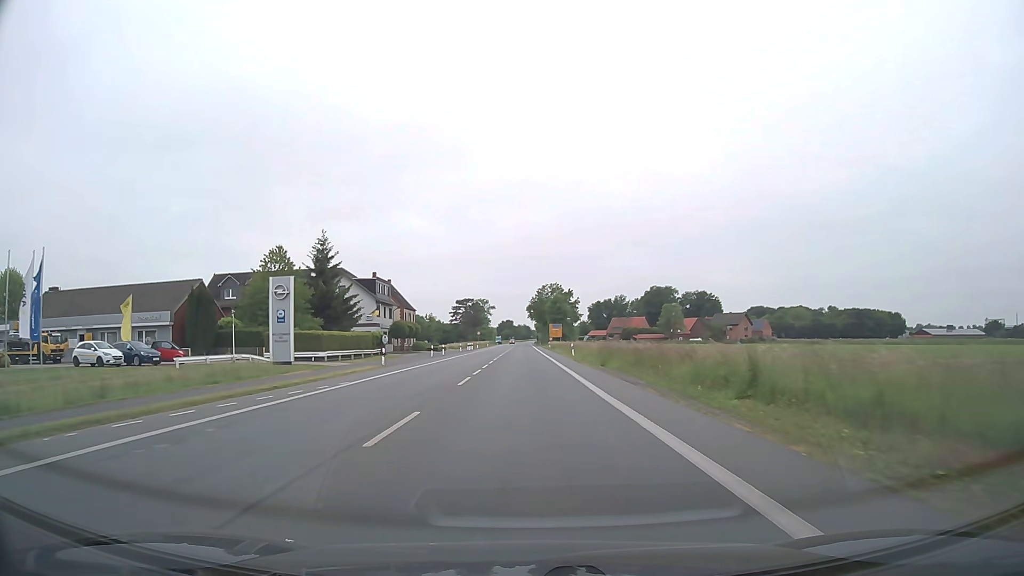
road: primary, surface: asphalt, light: Day
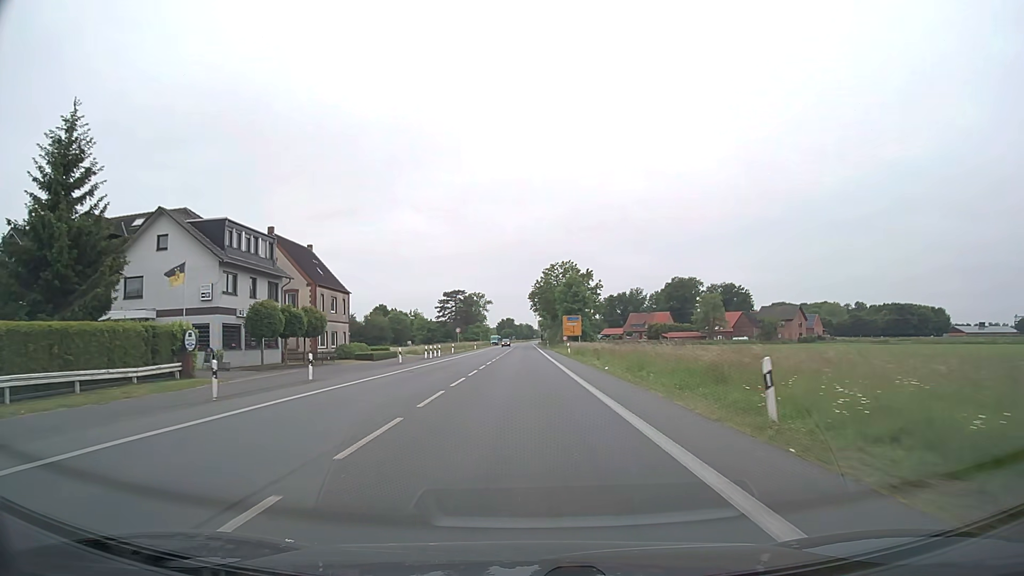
(-0.1, +43.0) m; 0°
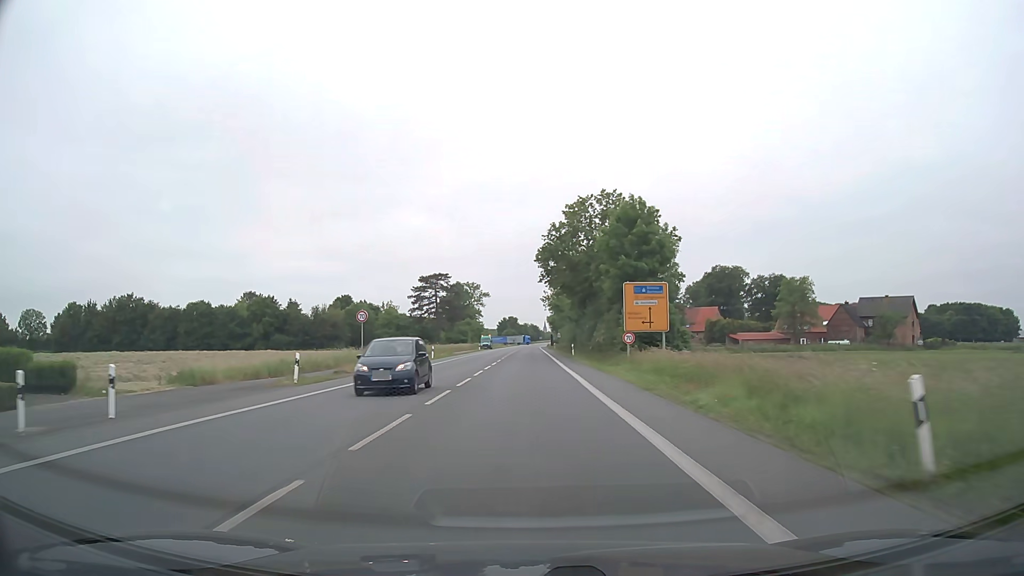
(-0.2, +53.7) m; 0°
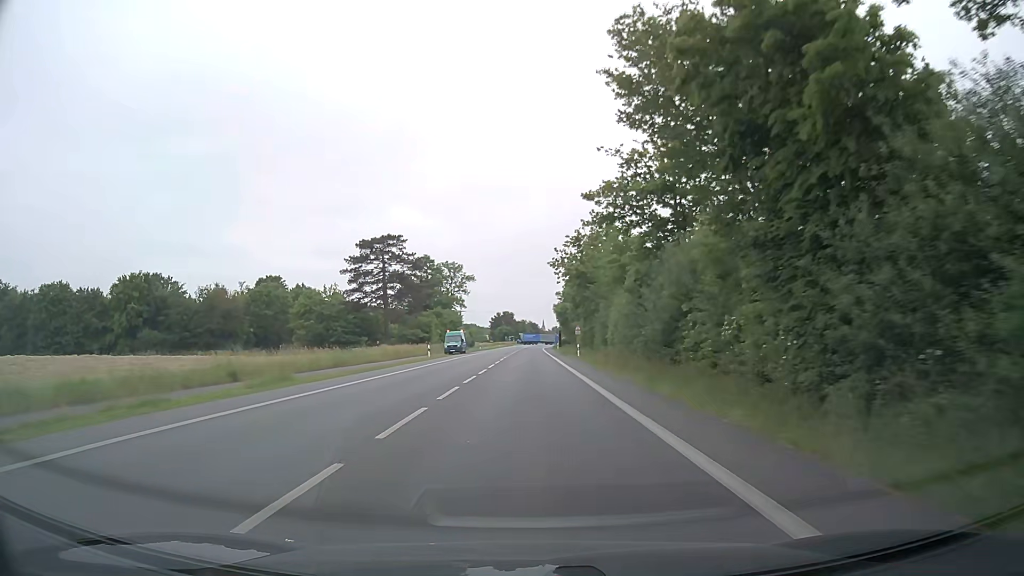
(-0.1, +53.6) m; 0°
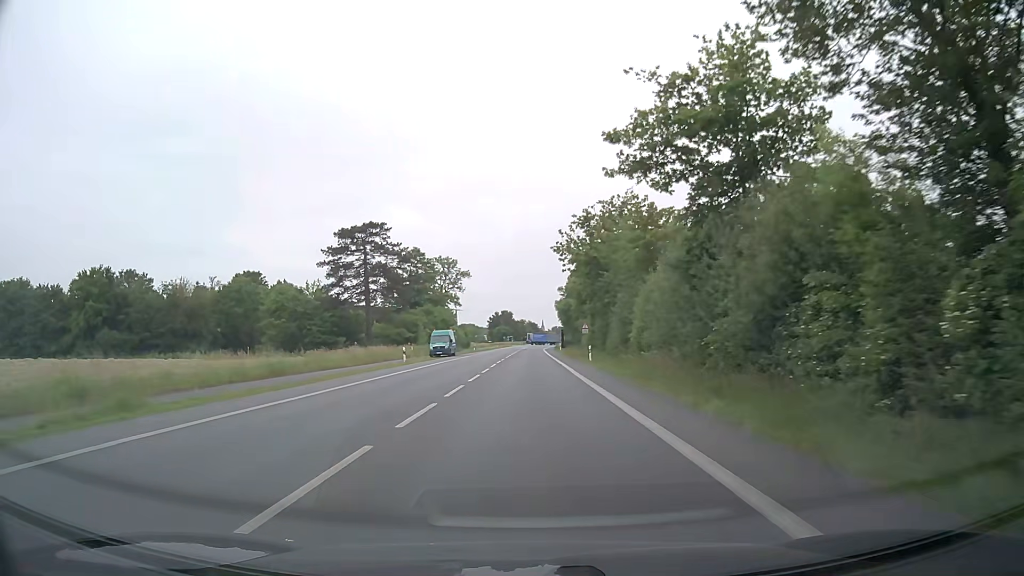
(0.0, +10.7) m; 0°
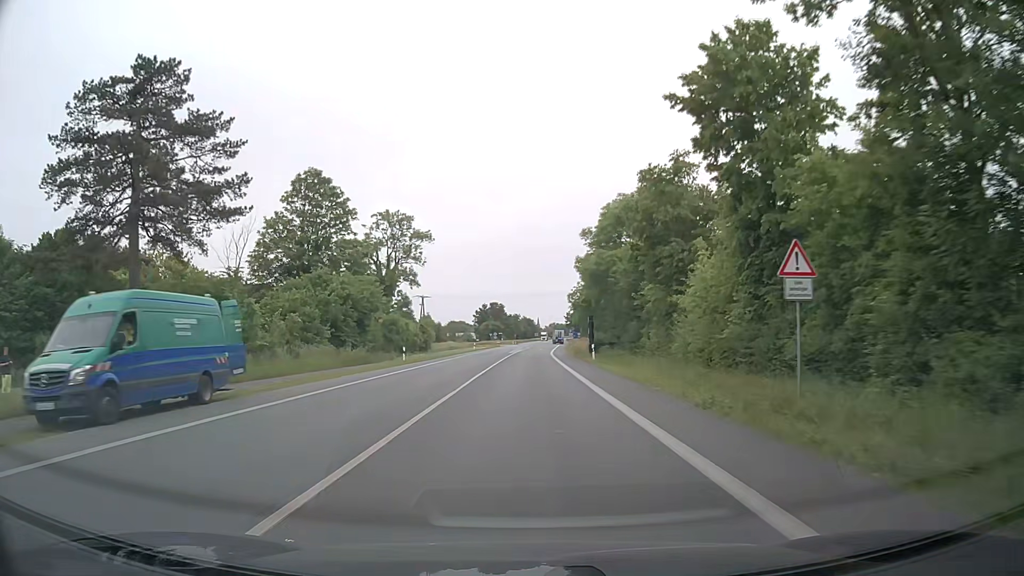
(+0.3, +53.8) m; +1°
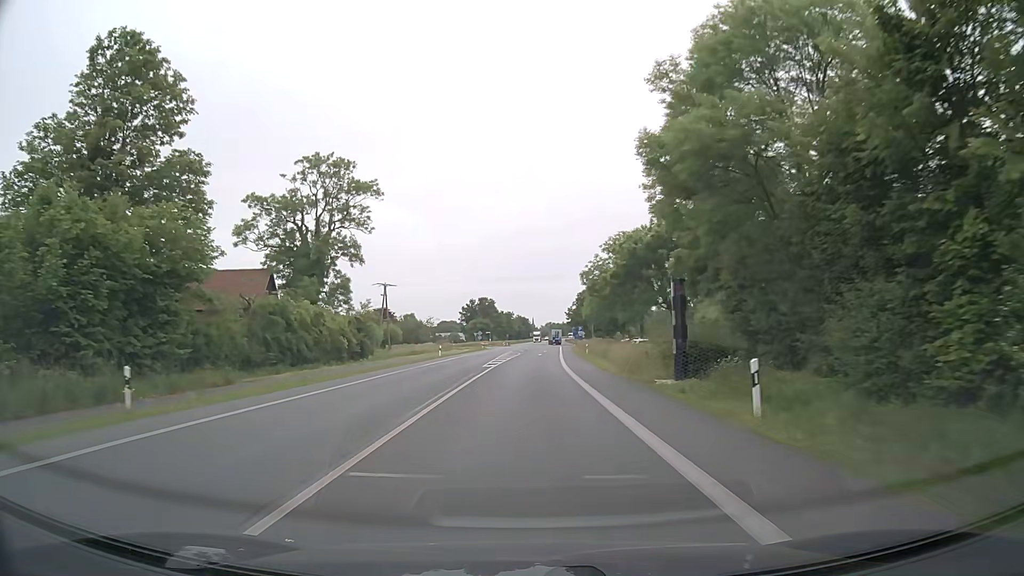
(+0.1, +32.3) m; 0°
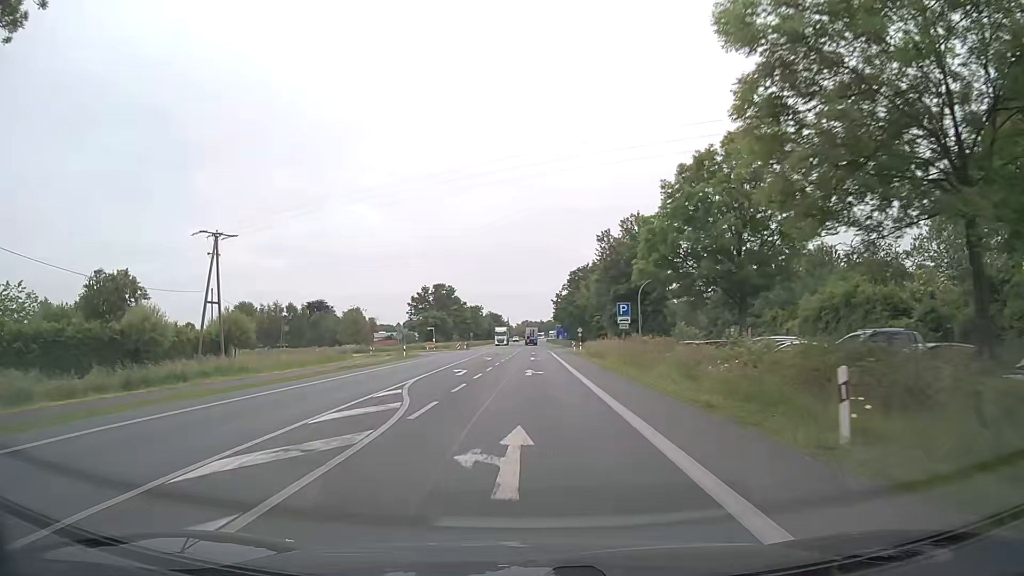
(+1.1, +53.9) m; +2°
(0, +10) (0, +20) (0, +30) (0, +40) (0, +50) (0, +60) (0, +70) (+1, +80) (+1, +90) (+1, +100) m
